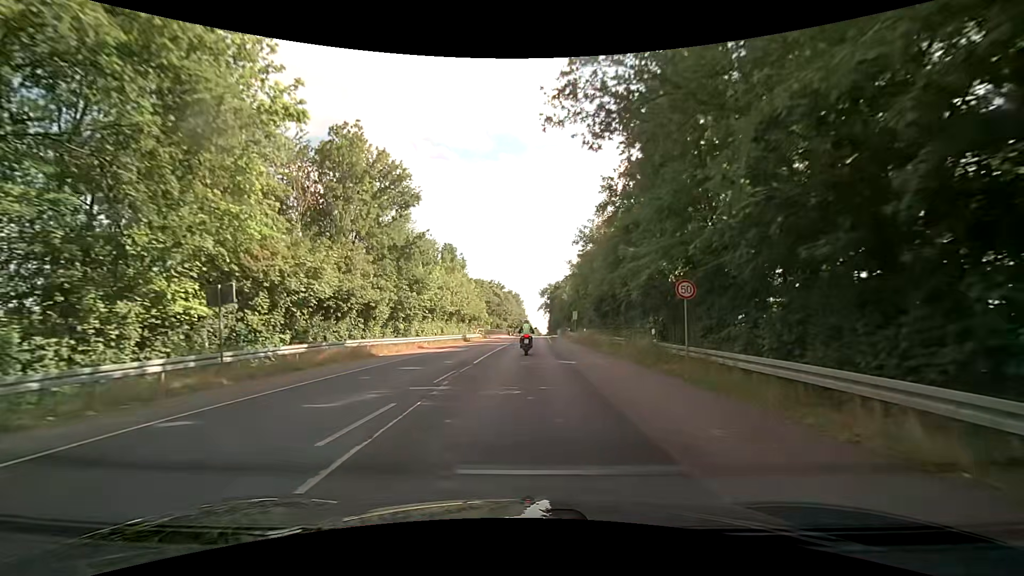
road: tertiary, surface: asphalt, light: Day
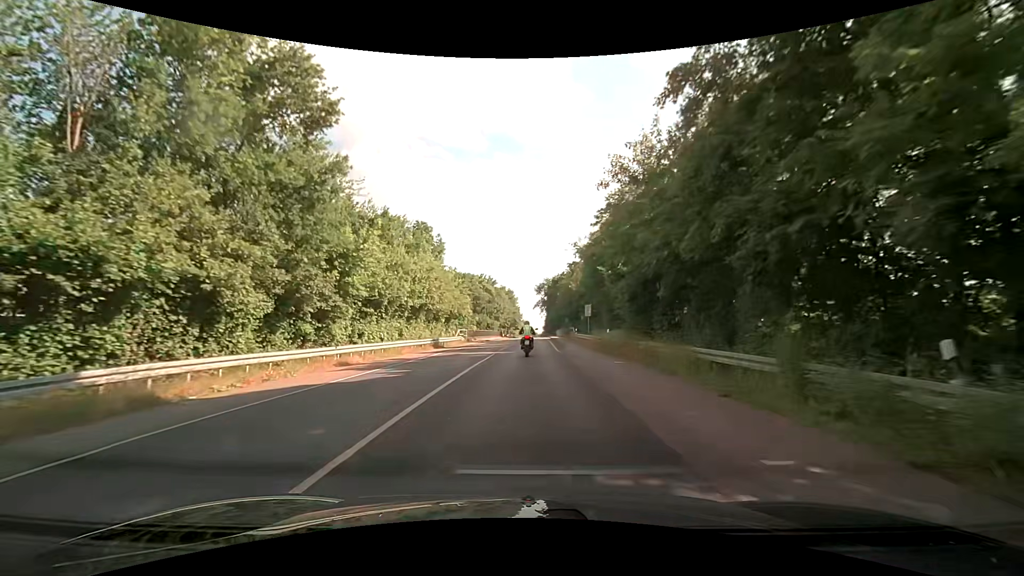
(+0.2, +15.0) m; +1°
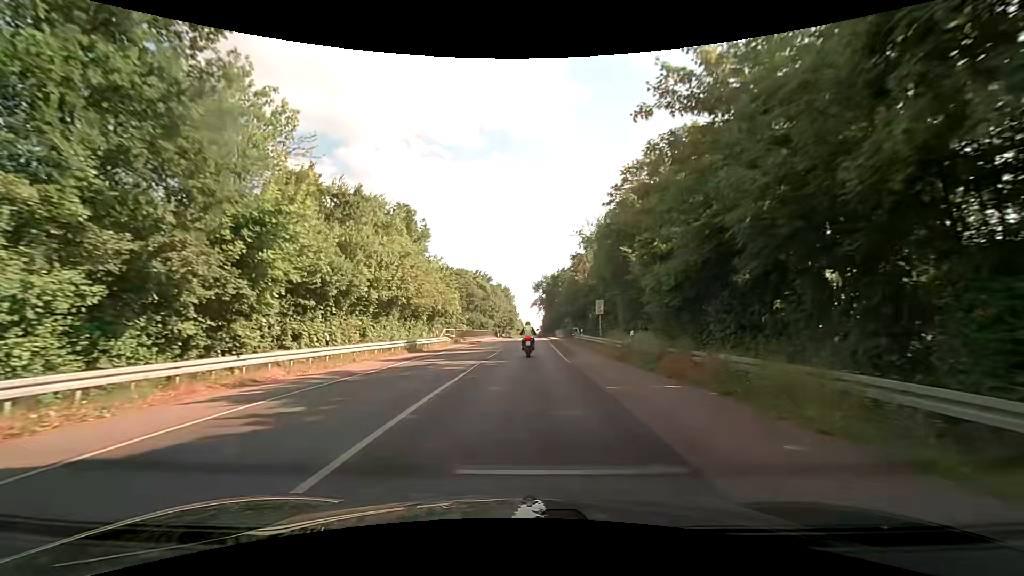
(+0.1, +7.5) m; +1°
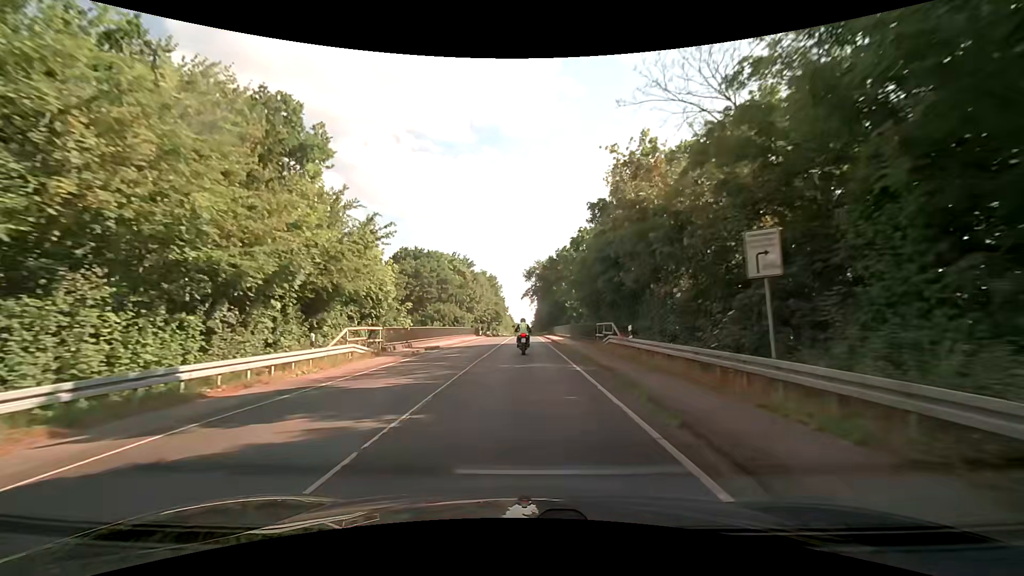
(+0.2, +22.7) m; +1°
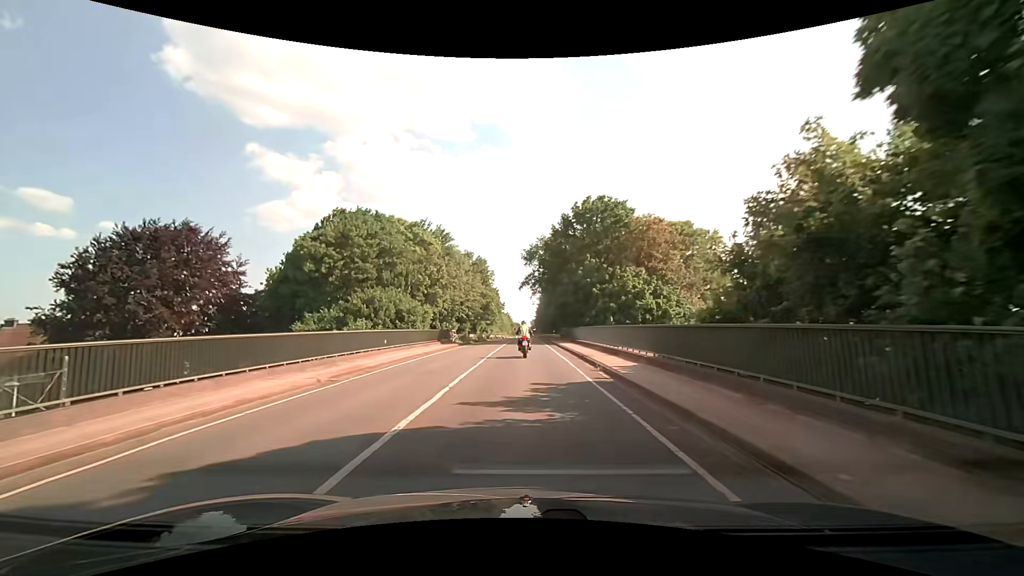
(0.0, +30.5) m; 0°
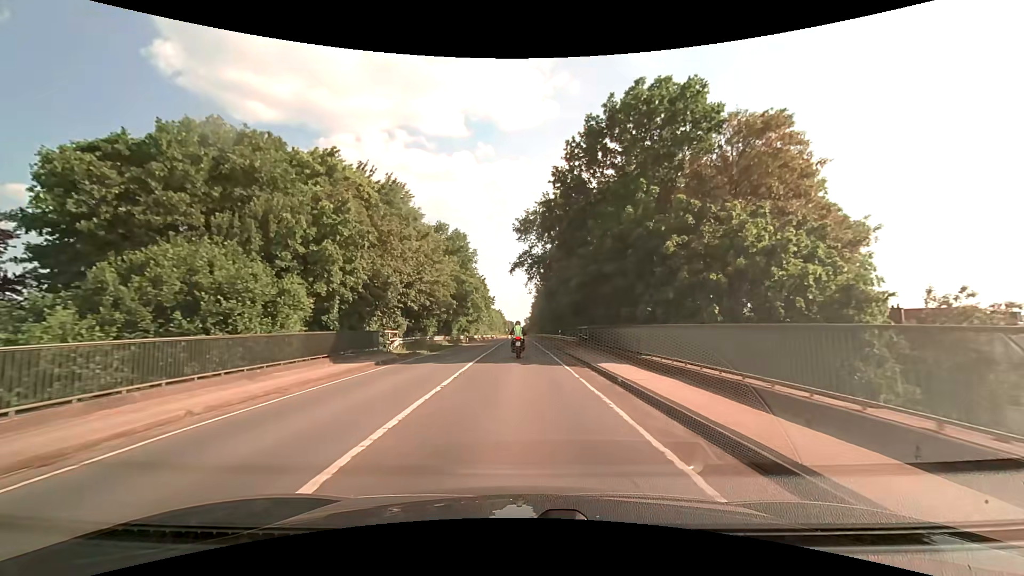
(+0.2, +23.0) m; +1°
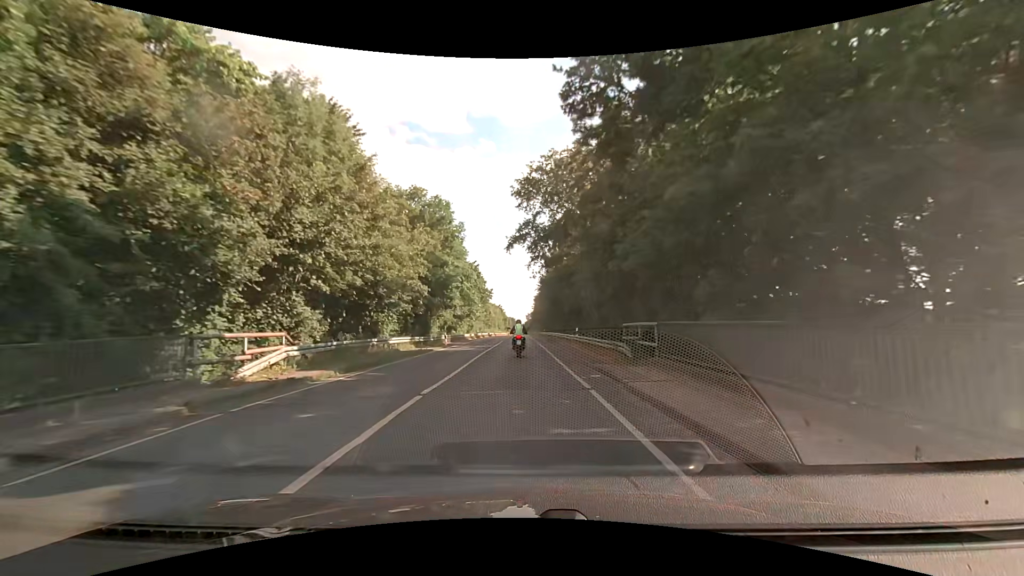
(0.0, +15.4) m; 0°
